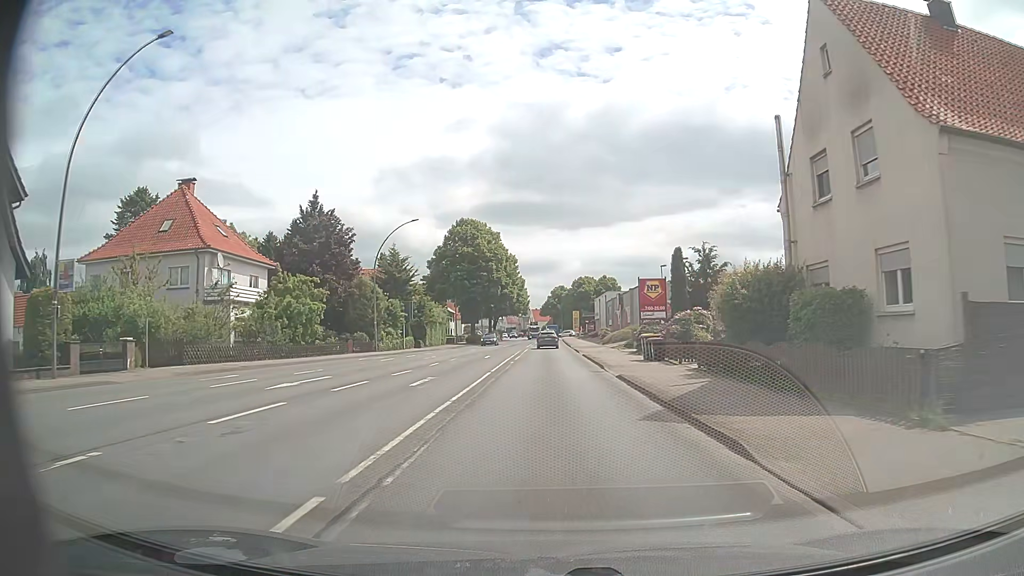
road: primary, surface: asphalt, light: Day
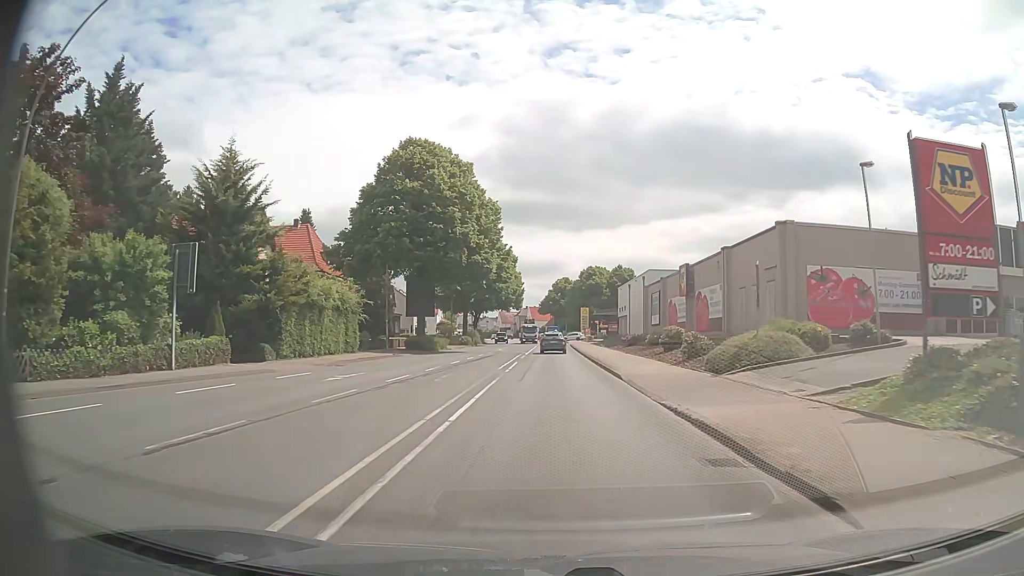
(-0.5, +38.7) m; -1°
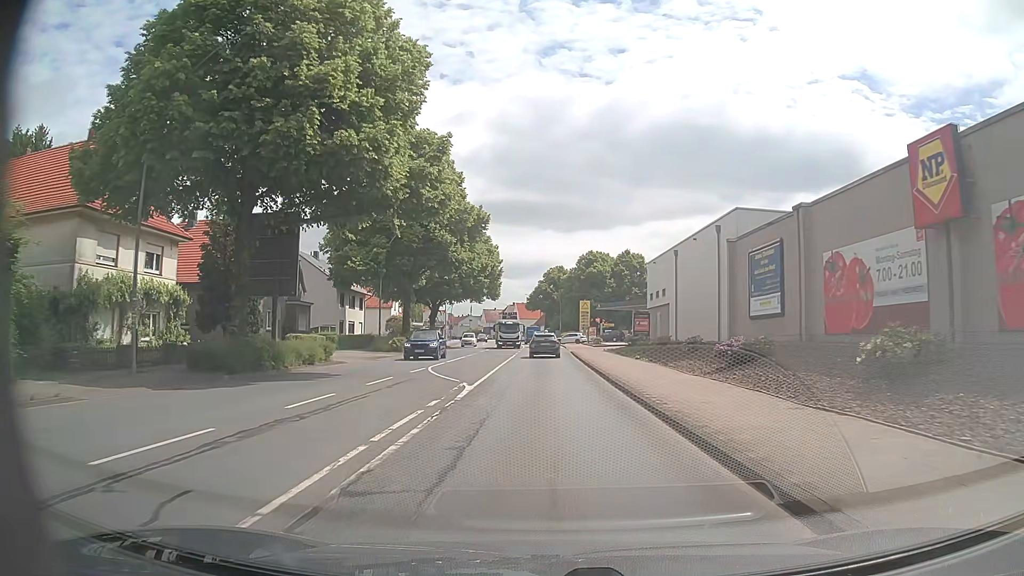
(+0.3, +30.9) m; +1°
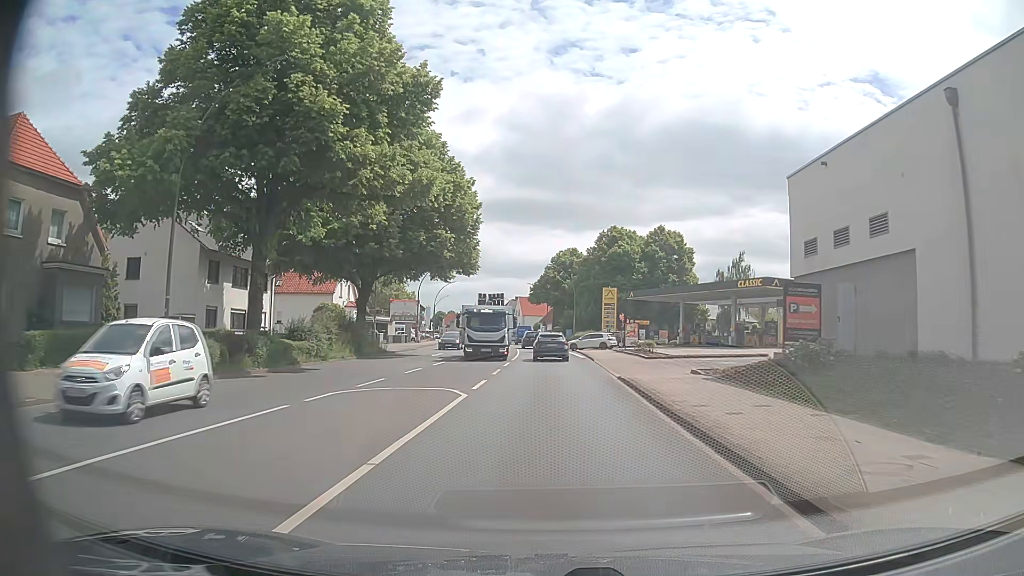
(-0.2, +30.2) m; 0°
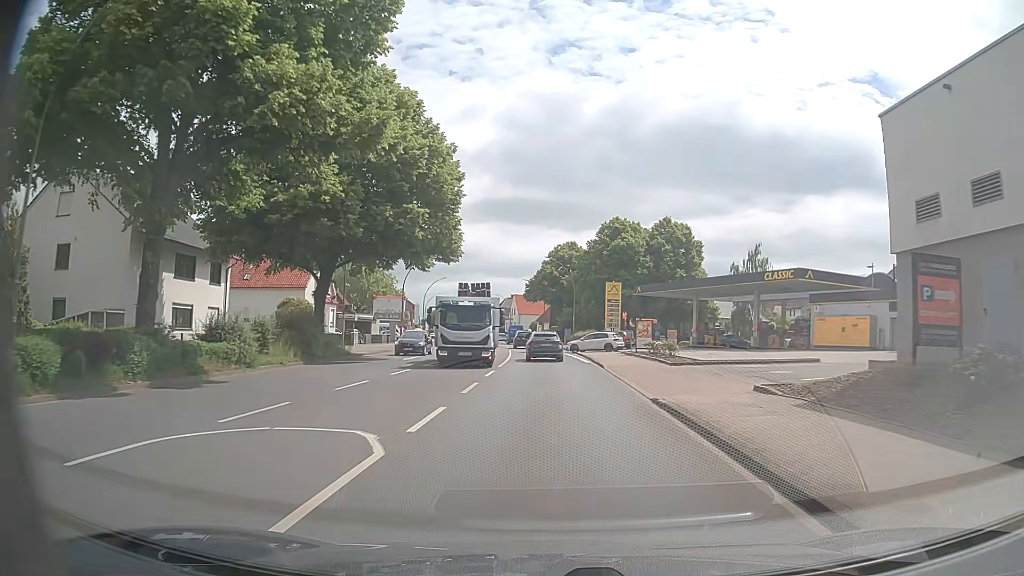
(0.0, +7.4) m; 0°
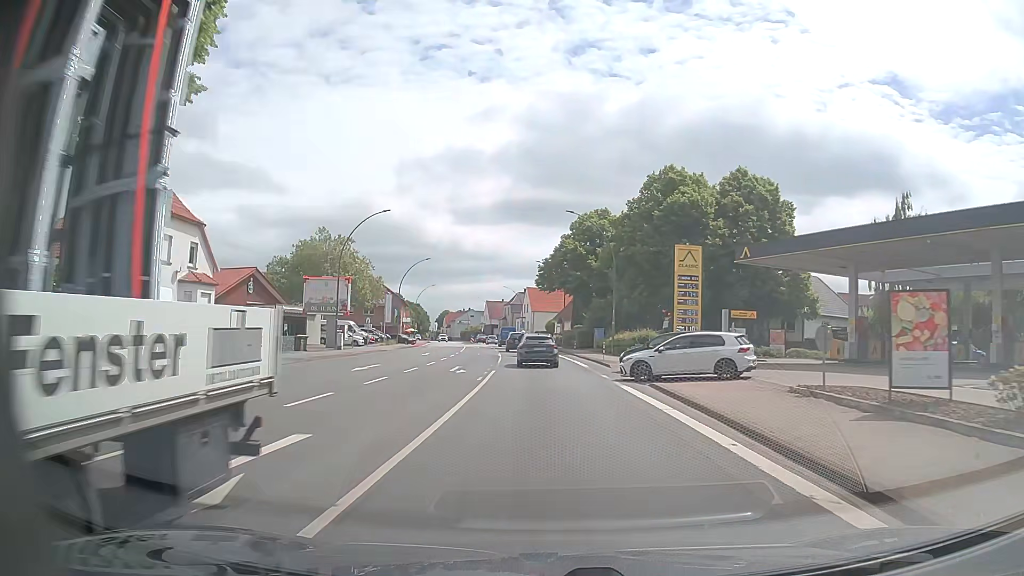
(-0.1, +29.3) m; -1°
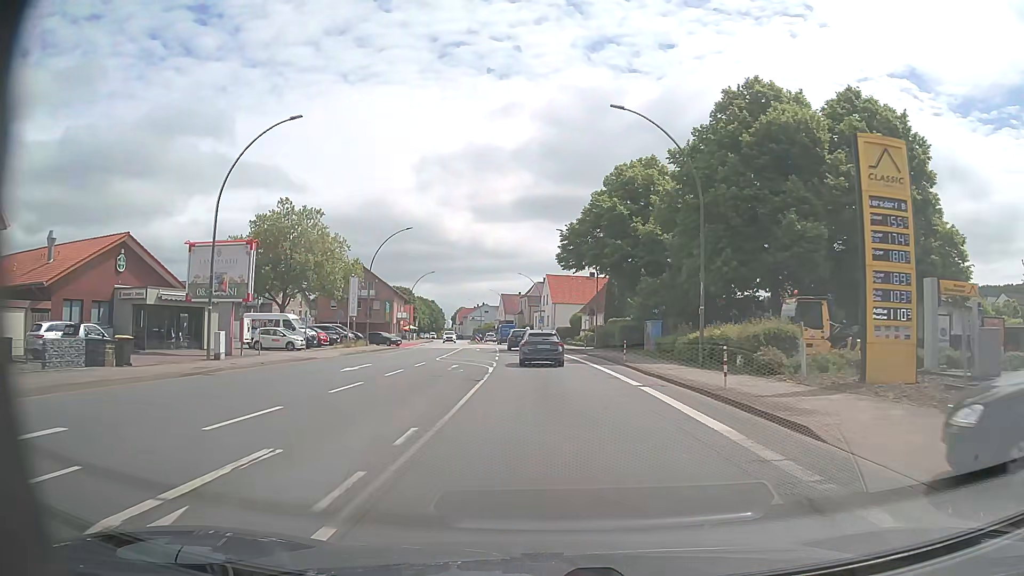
(-0.5, +21.5) m; -2°
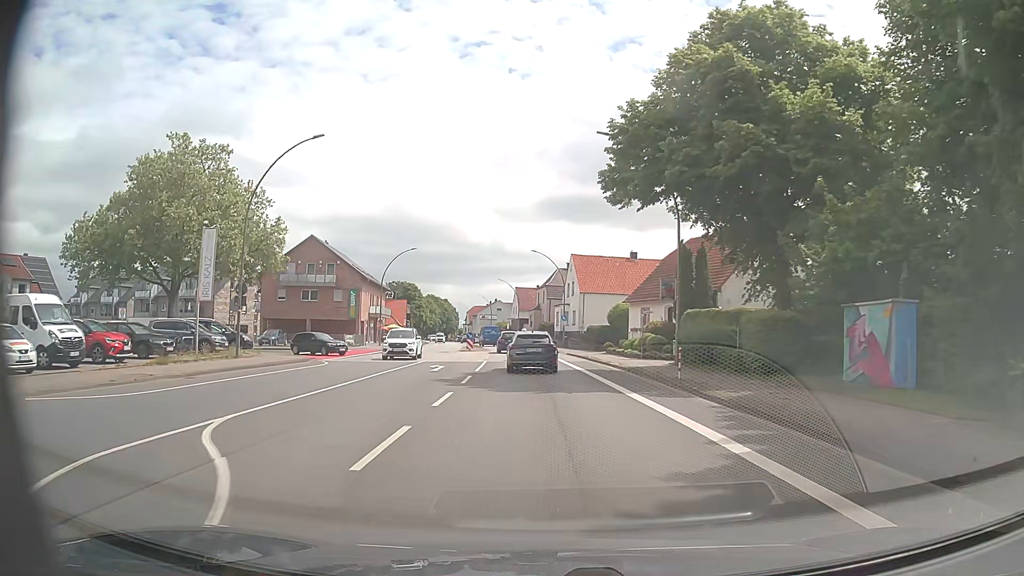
(-0.5, +27.9) m; -2°
(0, +10) (0, +20) (-1, +30) (-1, +40) (-2, +50) (-3, +60) (-4, +70) (-6, +80) (-7, +90) (-9, +99) m
